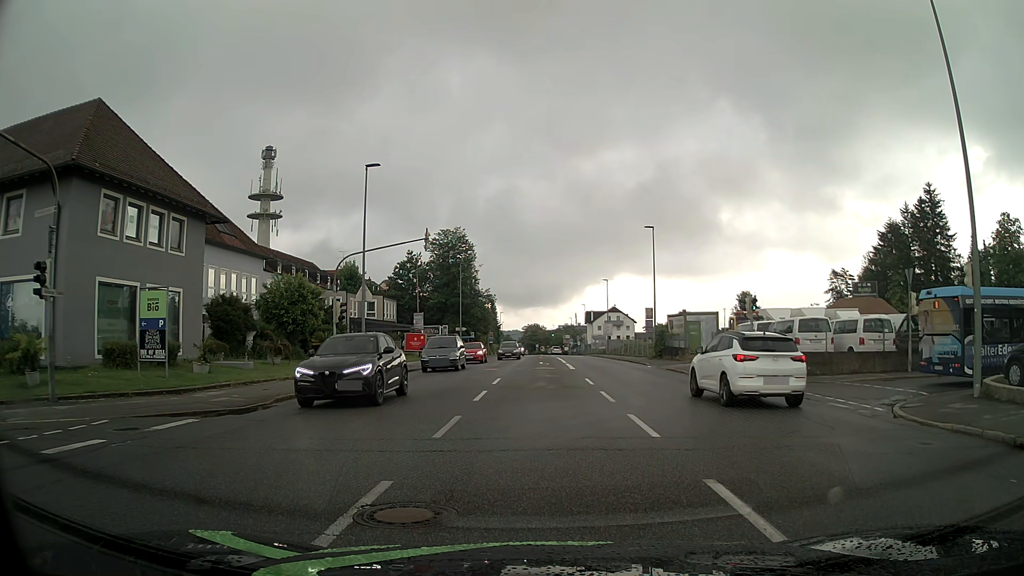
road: tertiary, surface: asphalt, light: Day
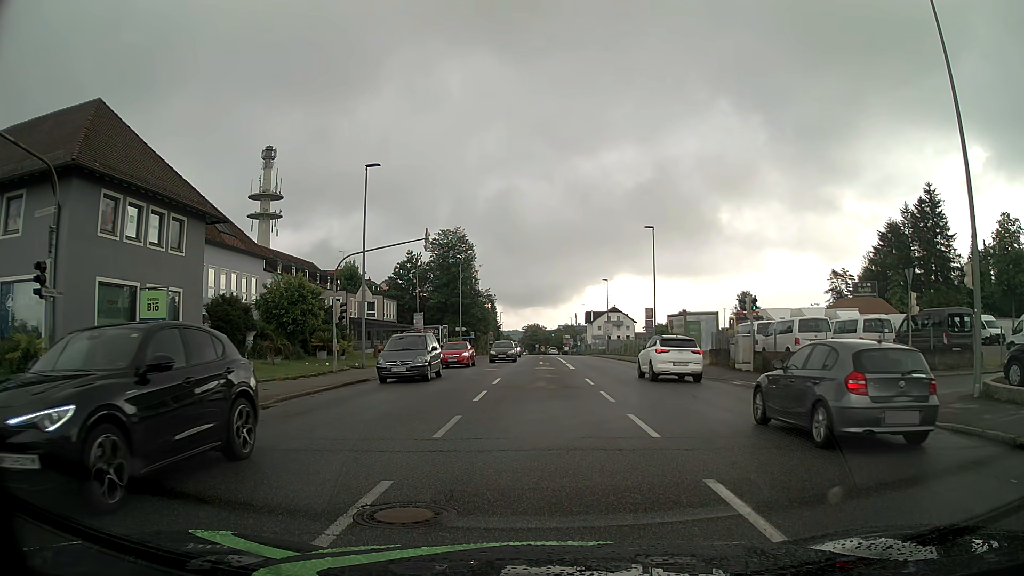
(0.0, 0.0) m; 0°
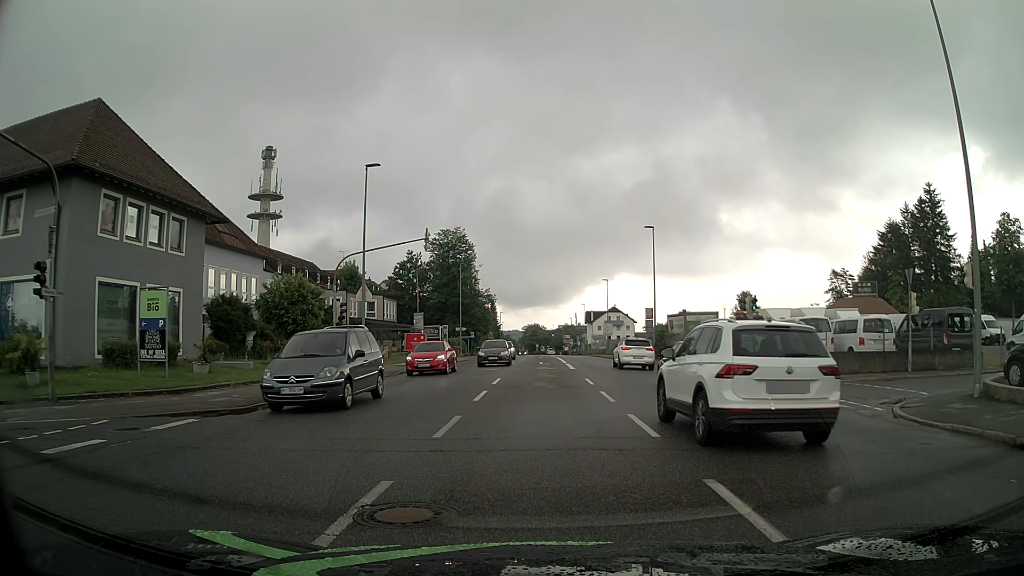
(0.0, 0.0) m; 0°
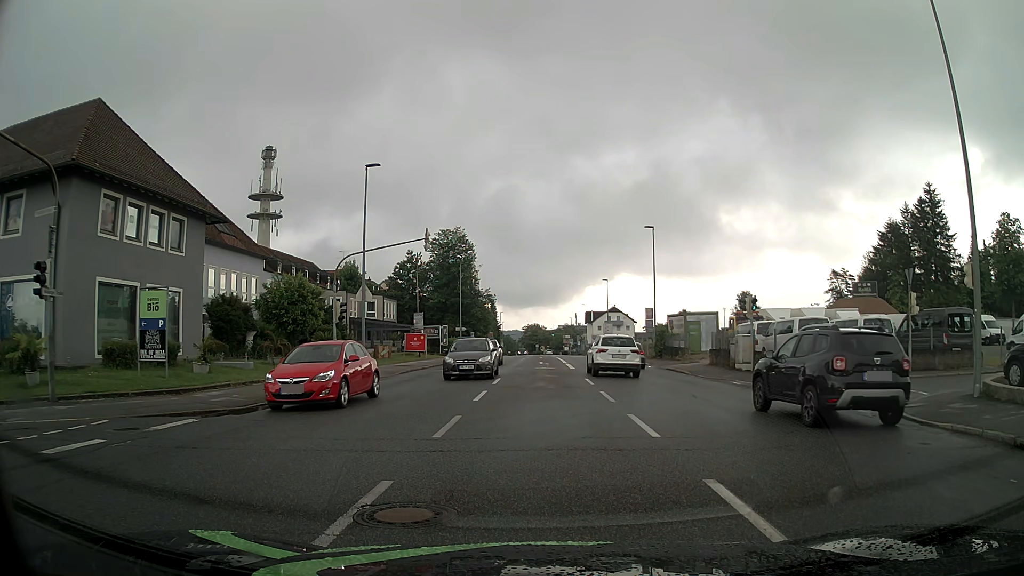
(0.0, 0.0) m; 0°
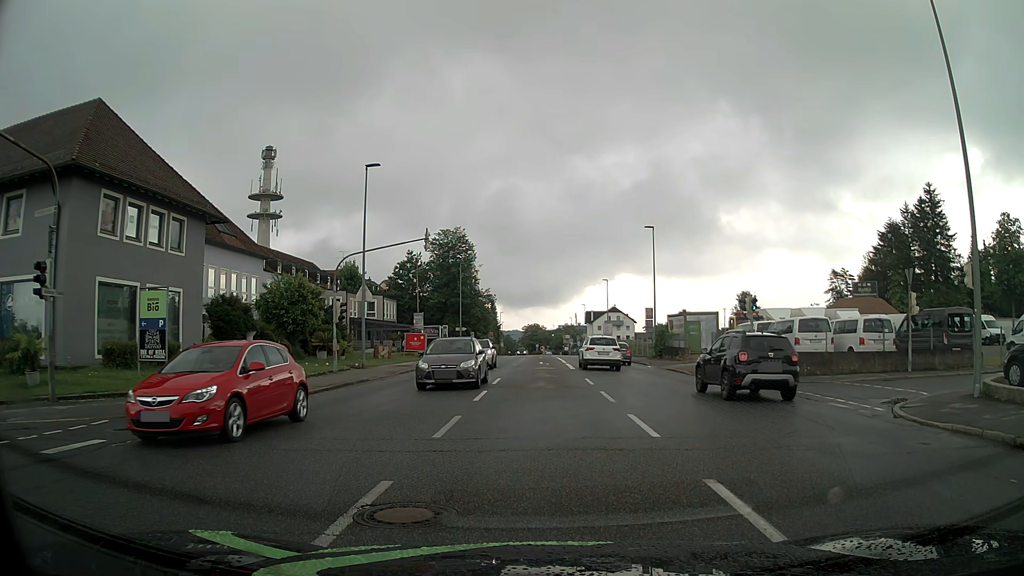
(0.0, 0.0) m; 0°
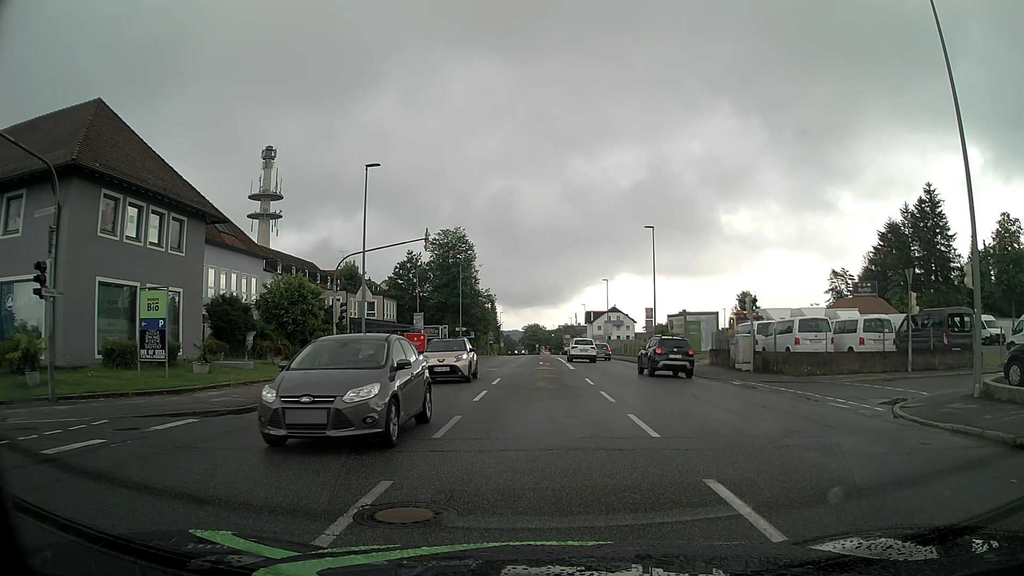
(0.0, 0.0) m; 0°
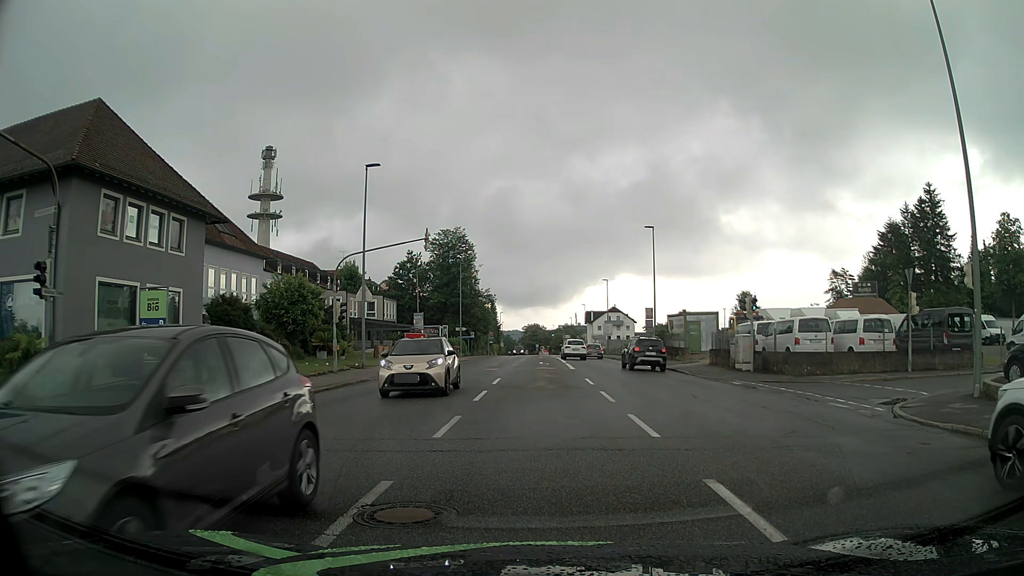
(0.0, 0.0) m; 0°
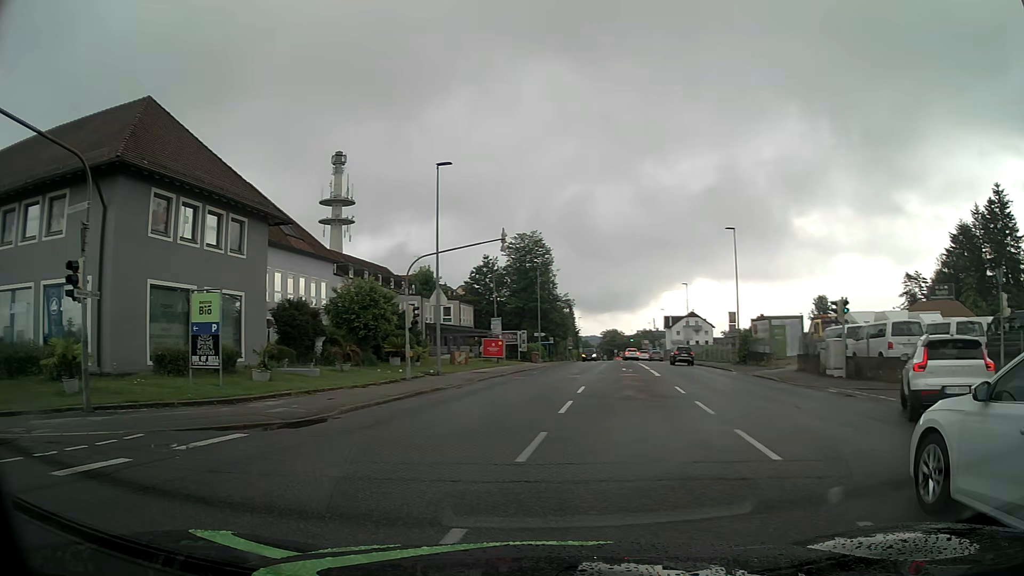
(0.0, +1.8) m; -4°
